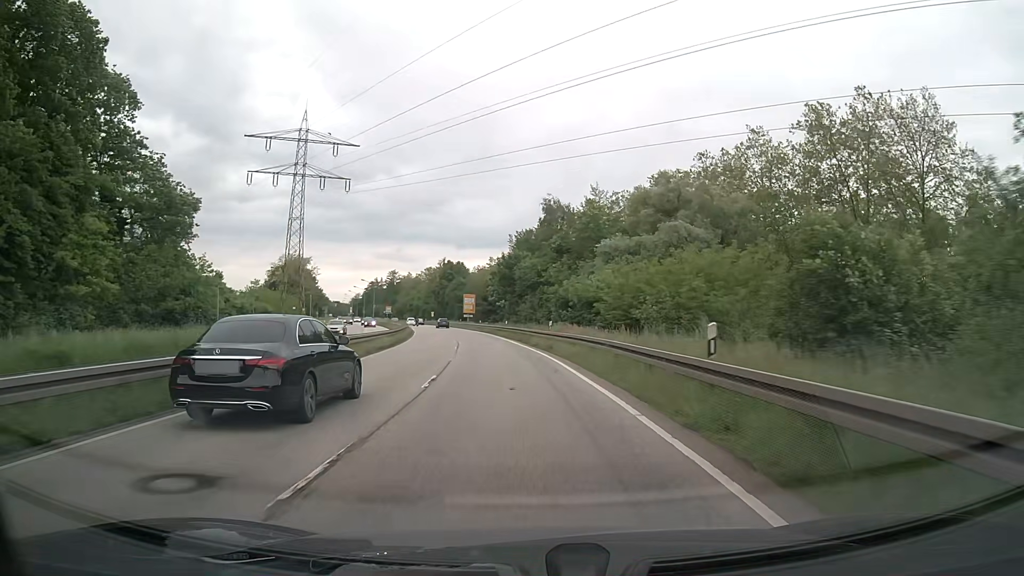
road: primary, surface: asphalt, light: Day
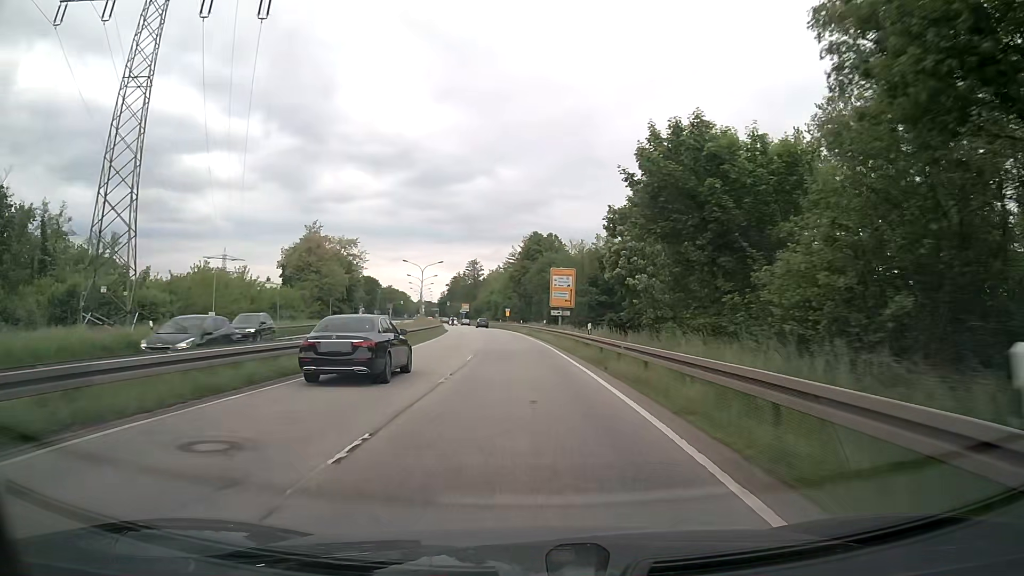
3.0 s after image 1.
(-4.1, +54.0) m; -9°
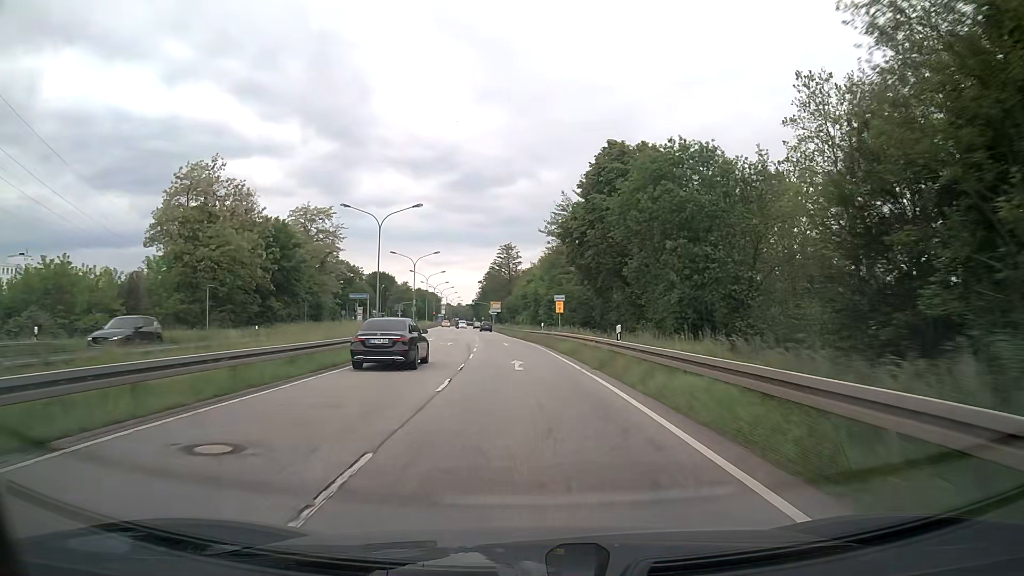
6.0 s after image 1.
(-2.3, +55.3) m; -4°
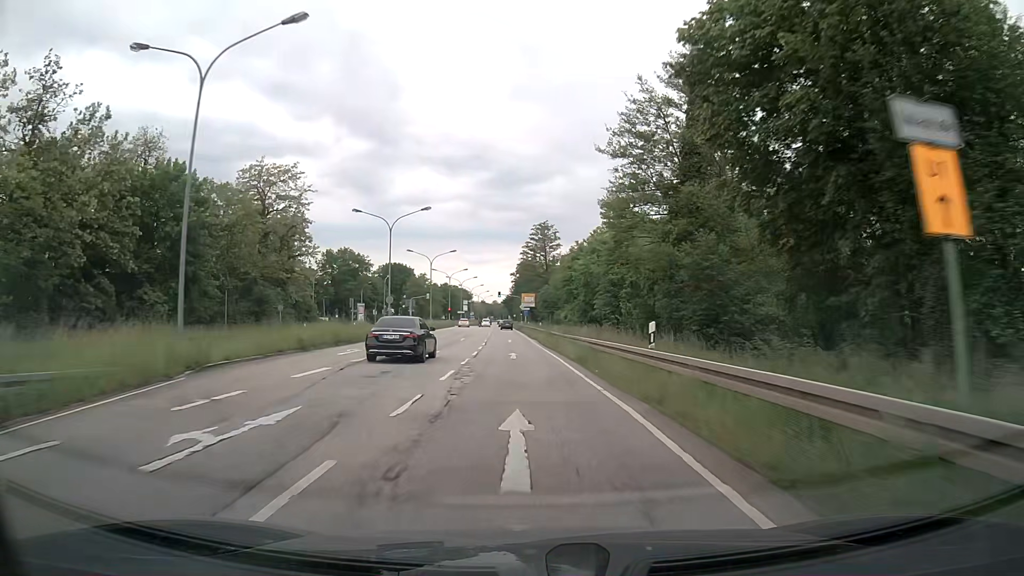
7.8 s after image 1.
(-0.9, +33.7) m; -3°
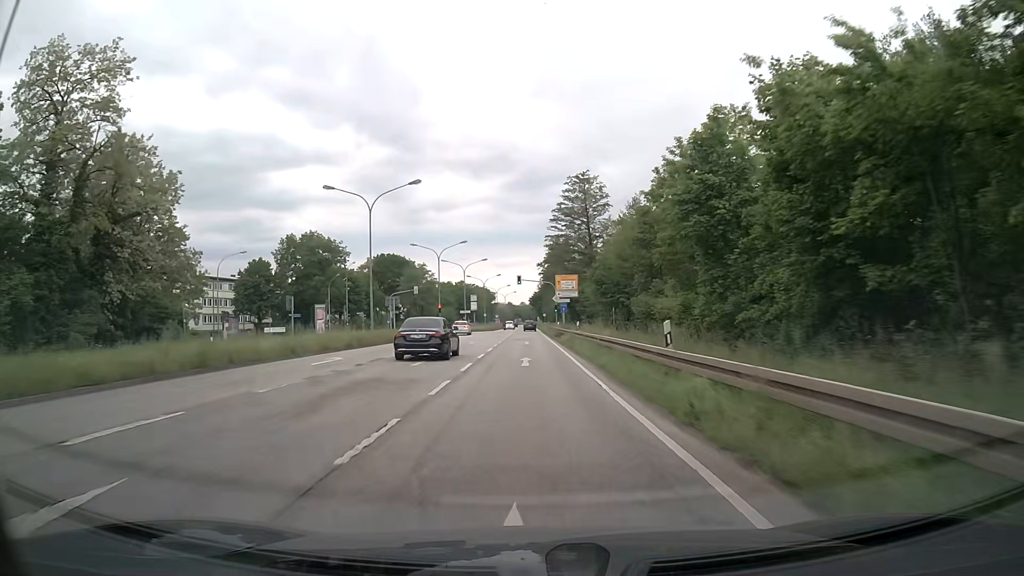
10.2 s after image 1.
(-1.2, +45.4) m; -3°
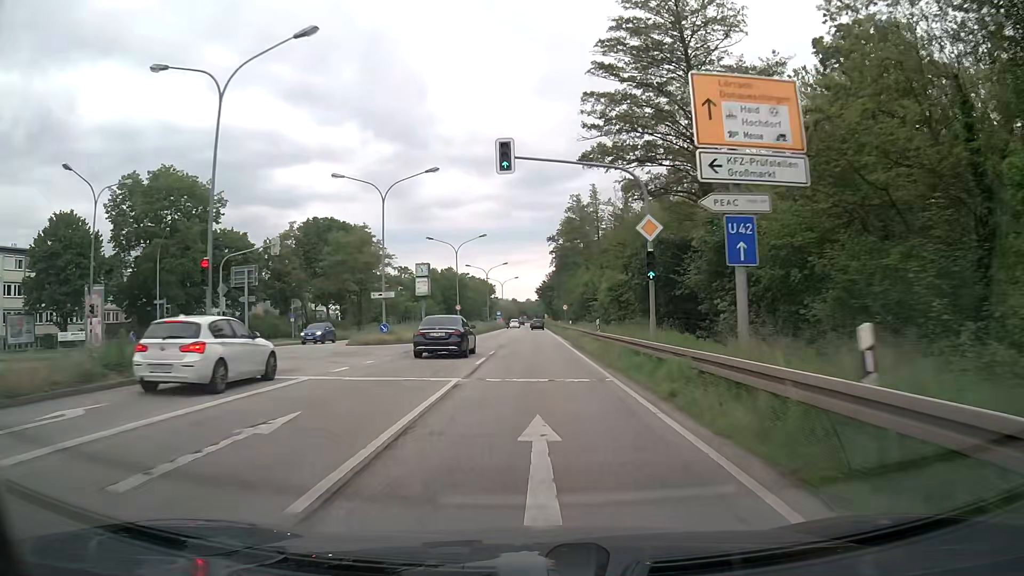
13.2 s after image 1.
(-0.5, +55.7) m; -1°
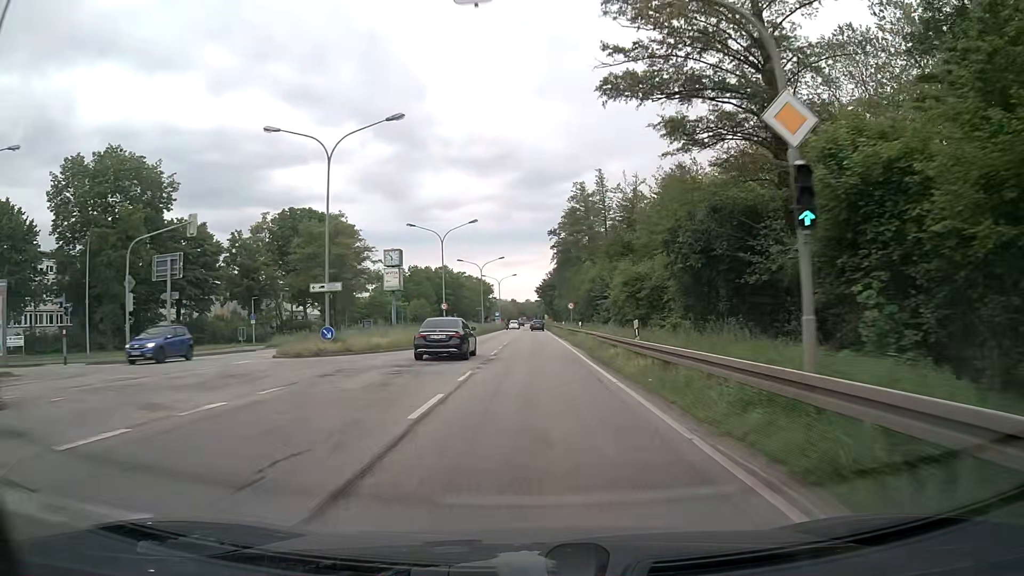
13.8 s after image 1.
(0.0, +10.9) m; 0°
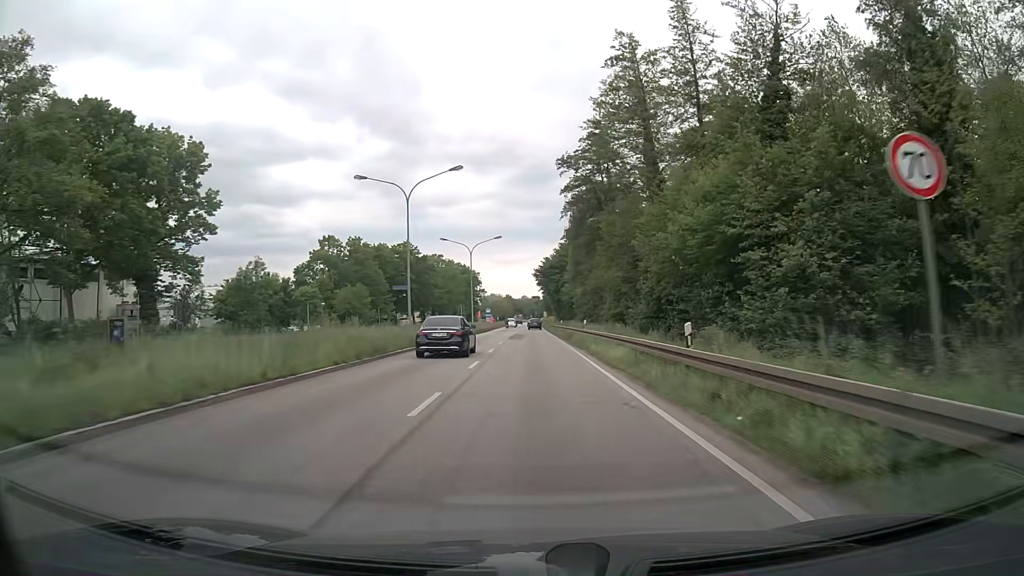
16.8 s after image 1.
(0.0, +53.9) m; 0°
(0, +10) (0, +20) (0, +30) (0, +40) (0, +50) (0, +60) (0, +70) (0, +80) (0, +90) (0, +100) m
